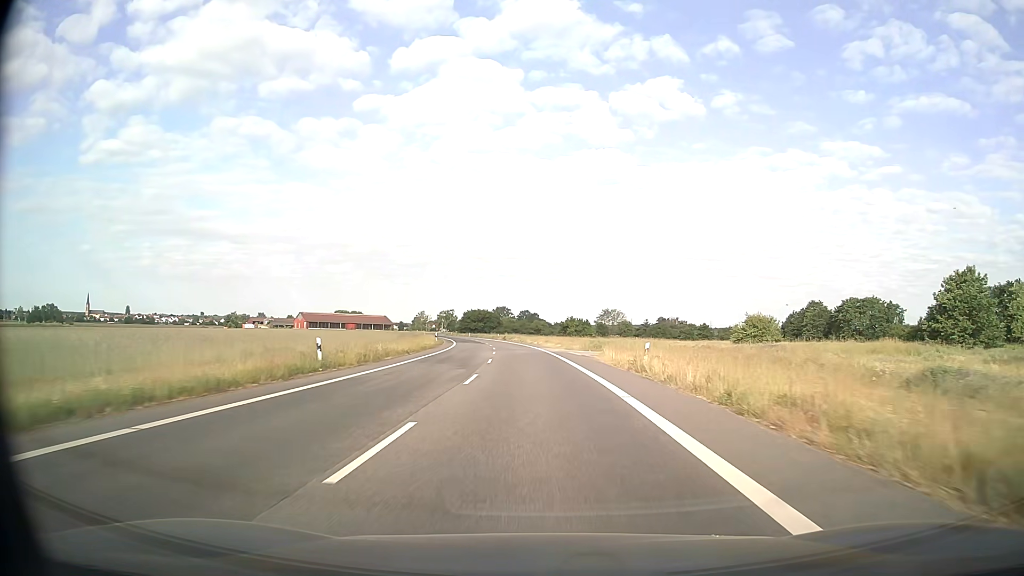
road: secondary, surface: asphalt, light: Day
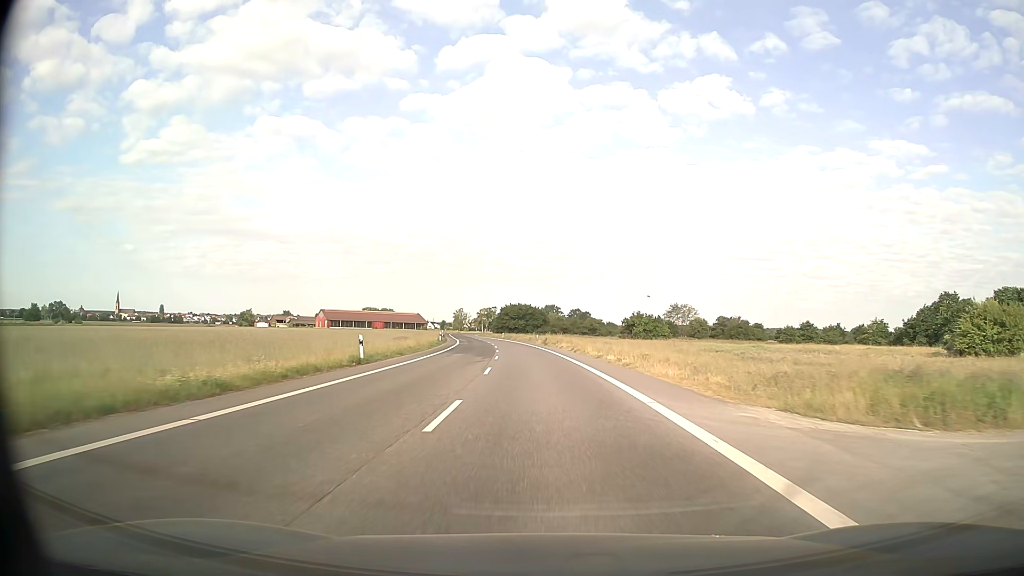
(-1.6, +44.5) m; -4°
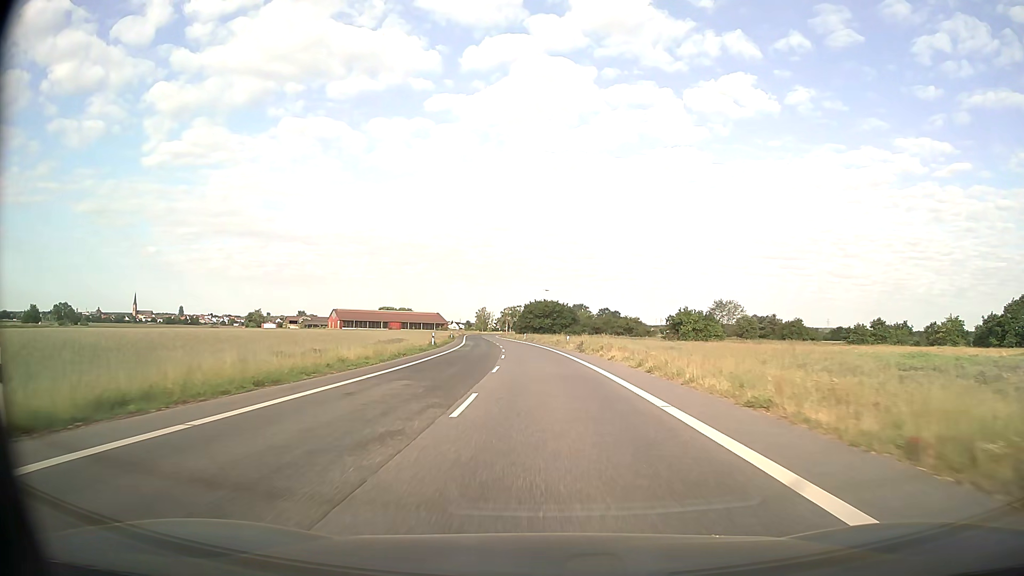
(-0.4, +22.3) m; -2°
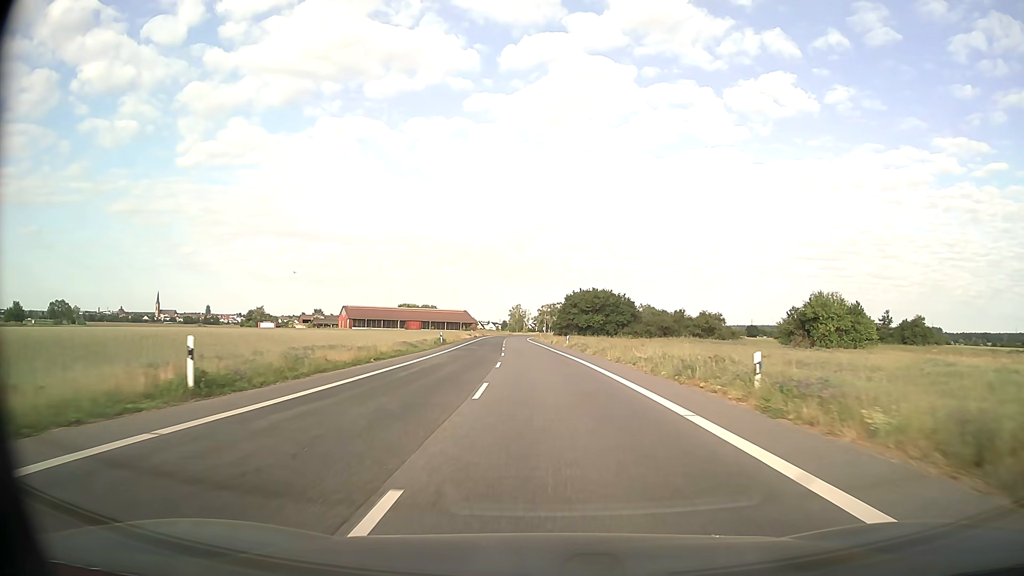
(-1.4, +44.7) m; -3°
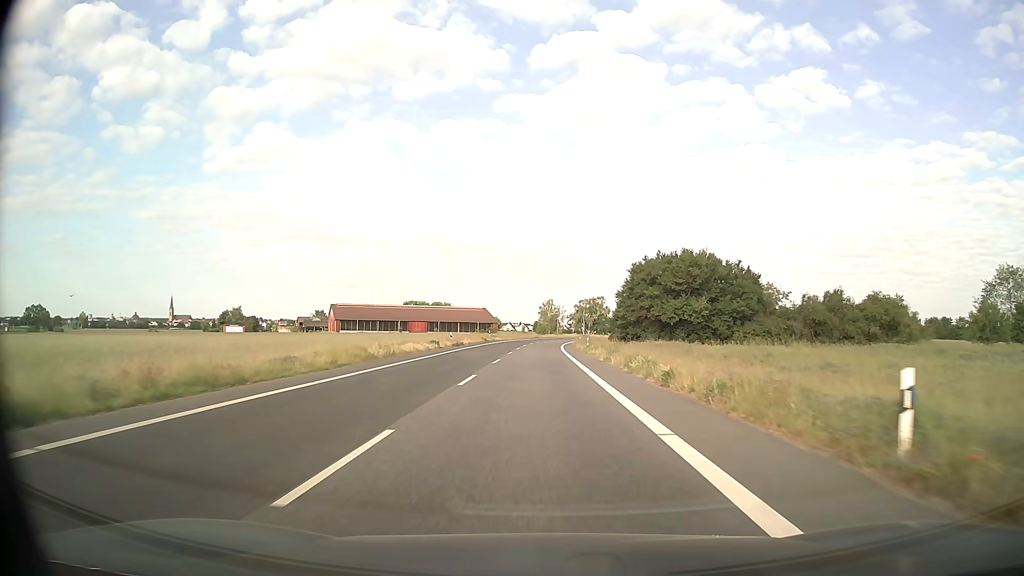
(-1.2, +56.2) m; -3°
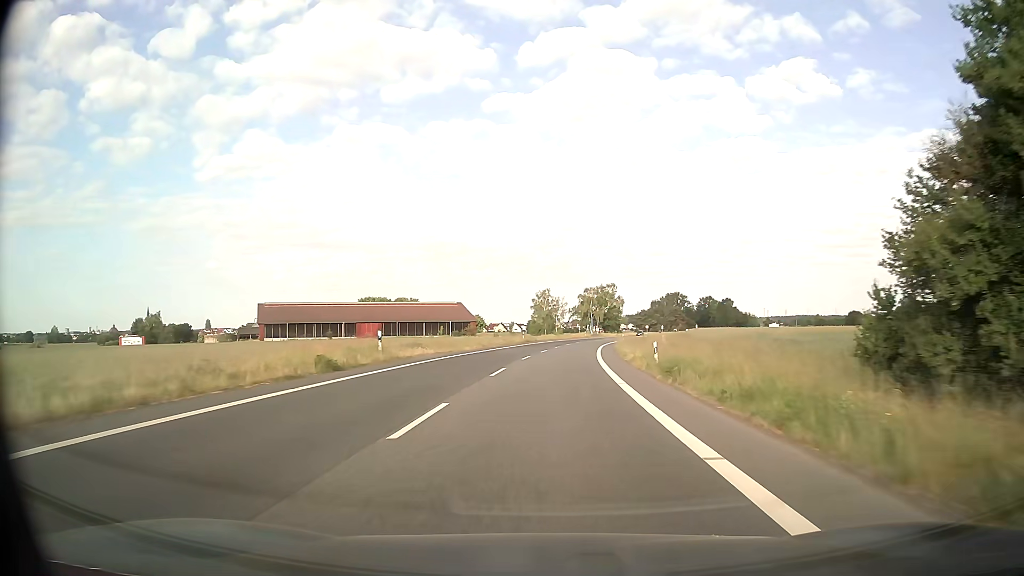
(-0.3, +56.3) m; 0°
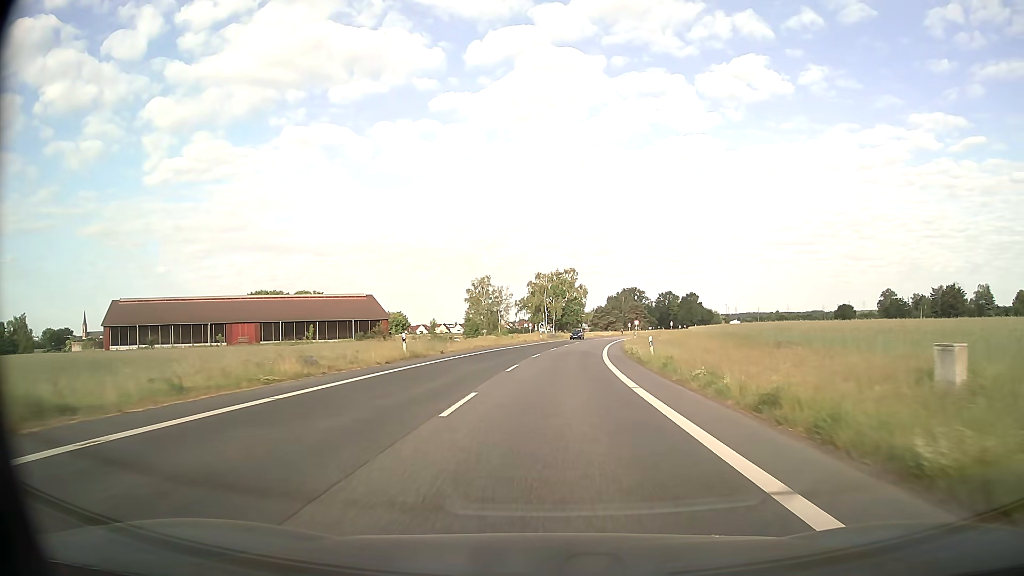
(+1.5, +44.9) m; +4°
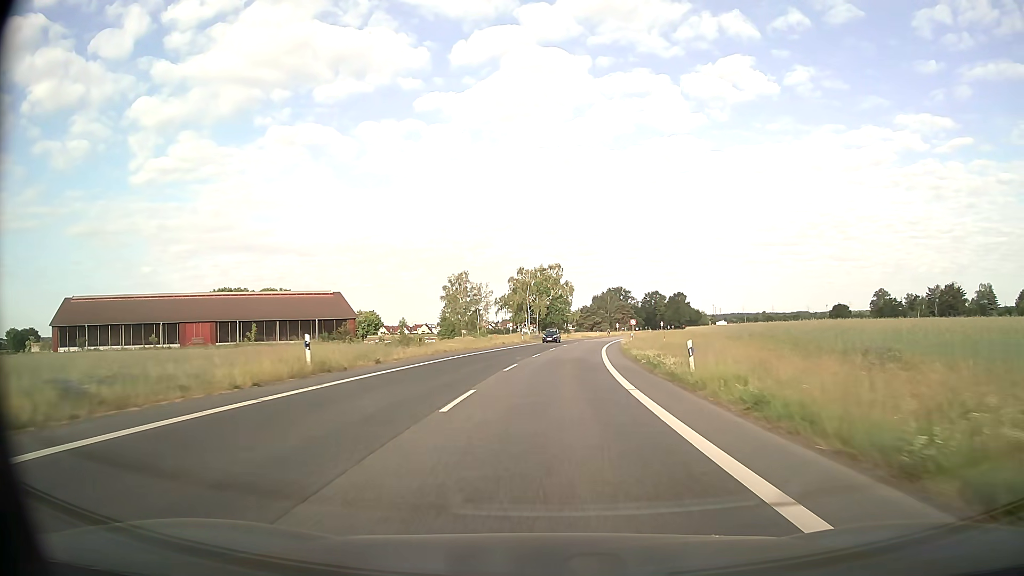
(+0.1, +11.1) m; +1°
(0, +10) (0, +20) (+1, +30) (+2, +40) (+2, +50) (+3, +60) (+5, +70) (+6, +80) (+8, +90) (+9, +99) m
